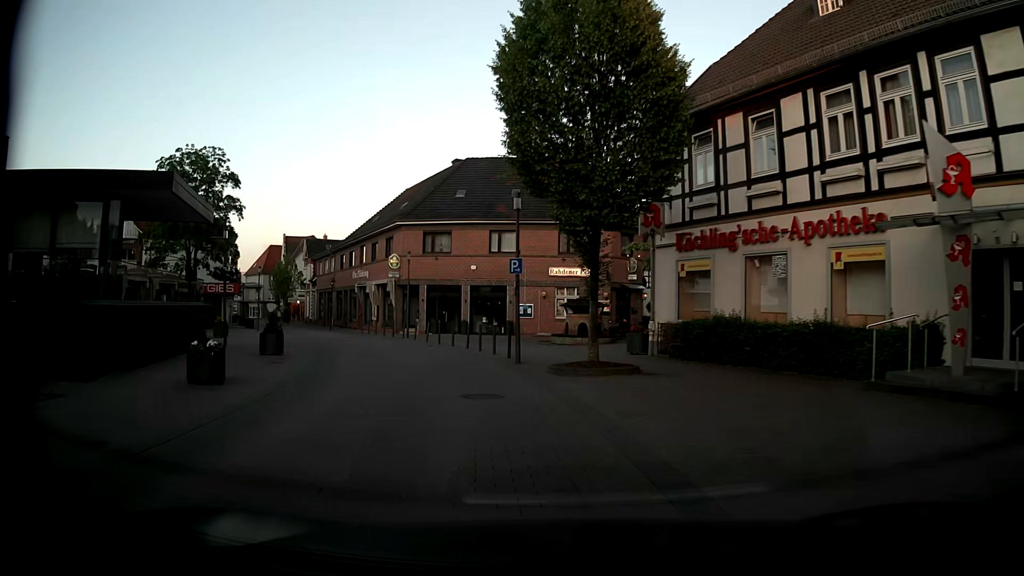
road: residential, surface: paving_stones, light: Day
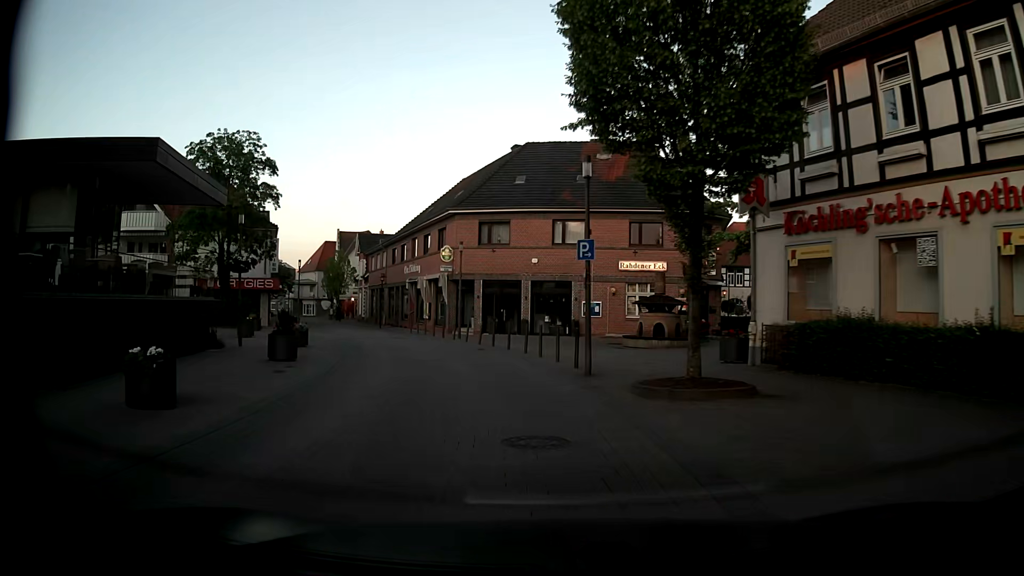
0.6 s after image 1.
(-0.1, +4.1) m; -5°
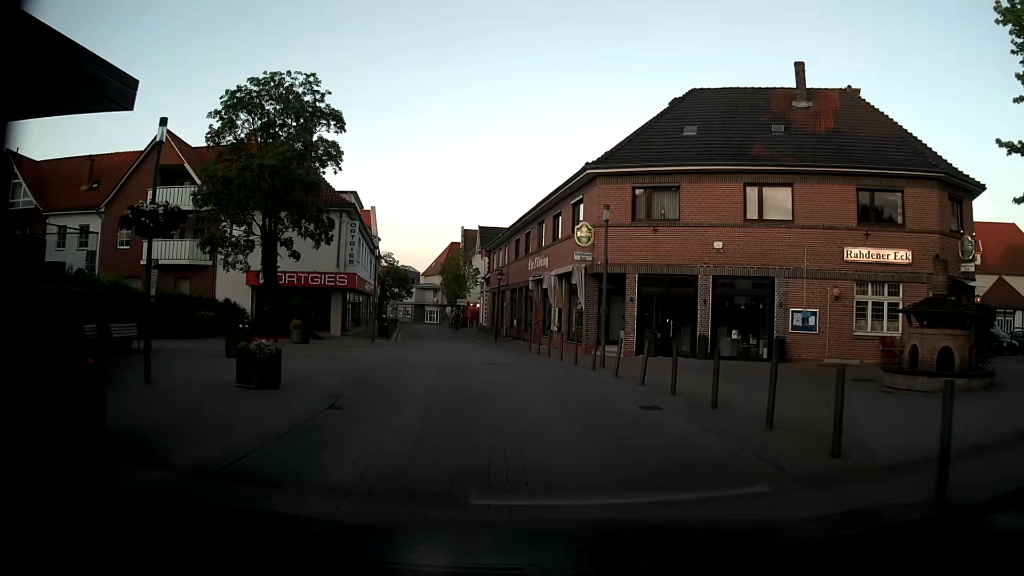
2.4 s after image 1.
(-1.4, +12.8) m; -12°
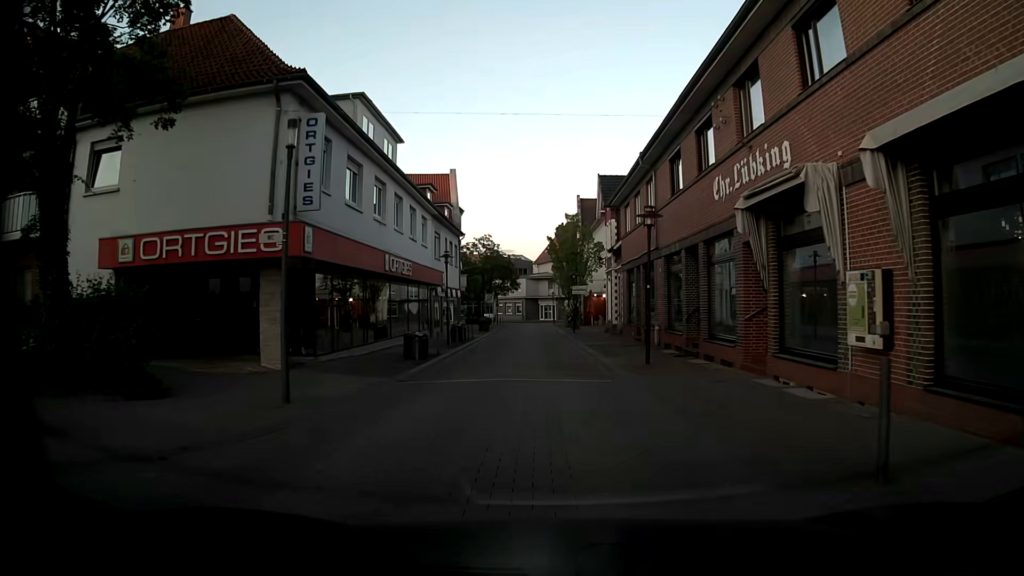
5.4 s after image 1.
(-2.0, +21.9) m; -9°
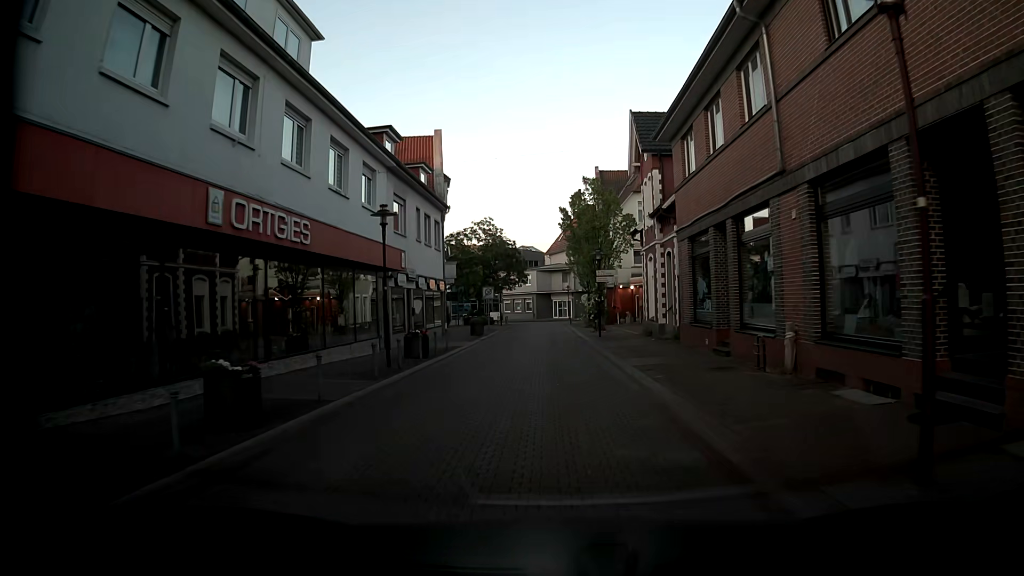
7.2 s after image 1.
(-0.4, +13.6) m; -3°
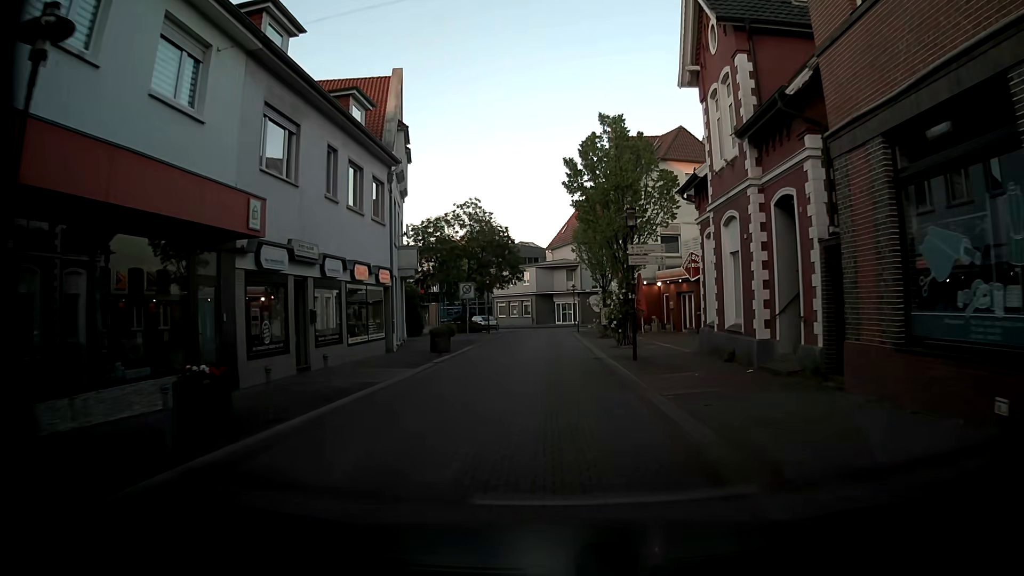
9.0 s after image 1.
(+0.1, +13.6) m; 0°
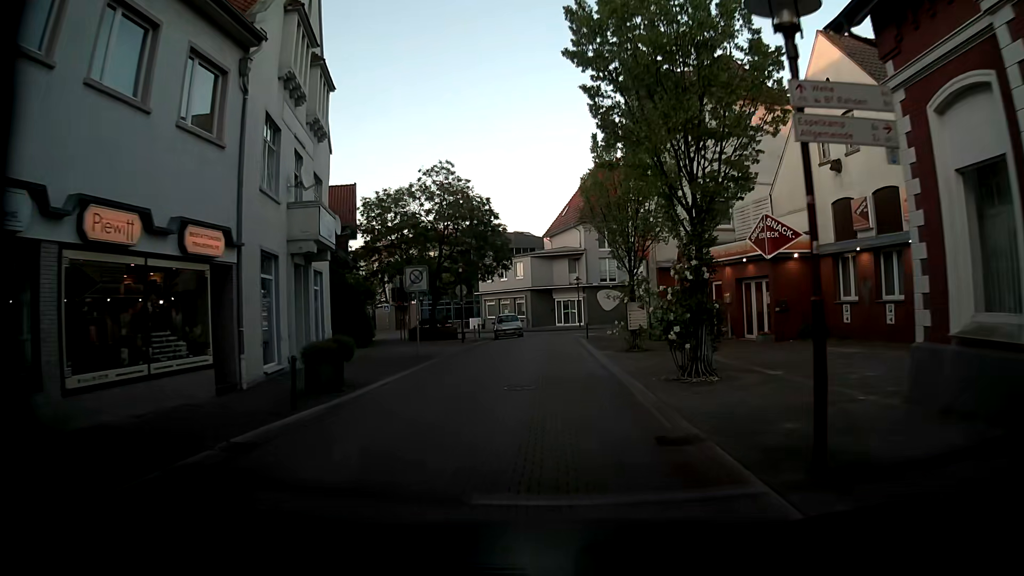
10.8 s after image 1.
(+0.1, +13.5) m; 0°
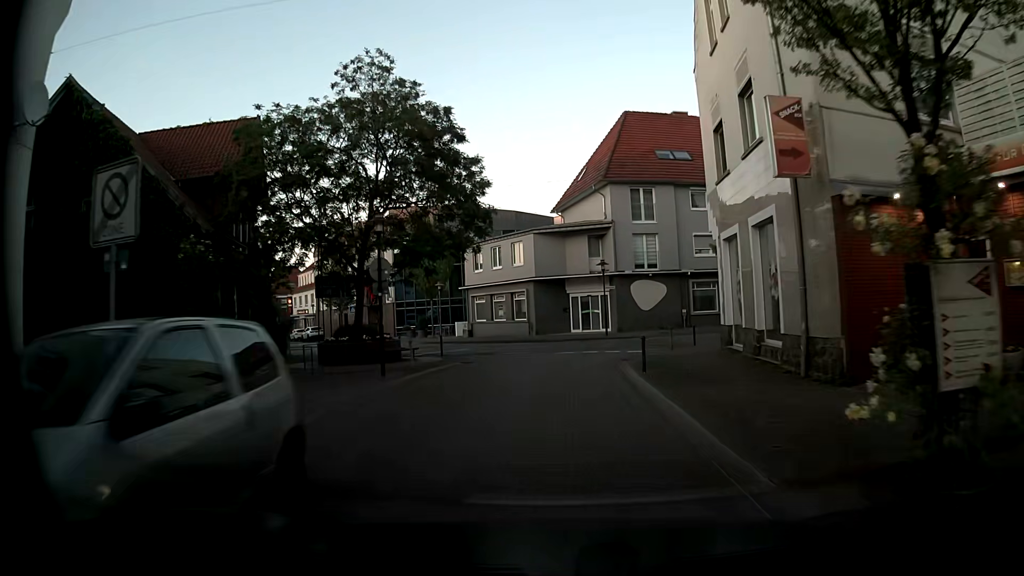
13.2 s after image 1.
(0.0, +18.0) m; -4°
